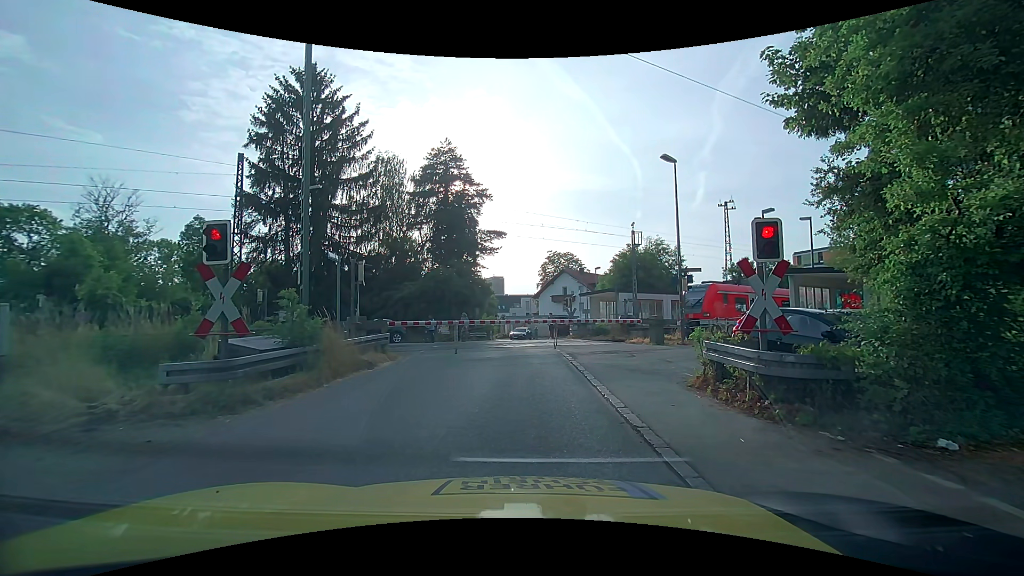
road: unclassified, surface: asphalt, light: Day
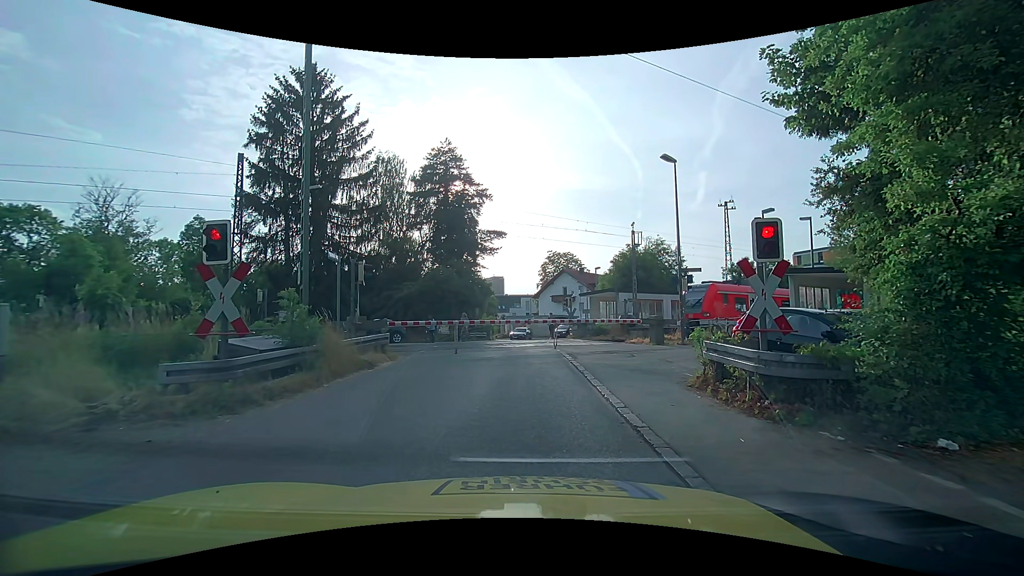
(0.0, 0.0) m; 0°
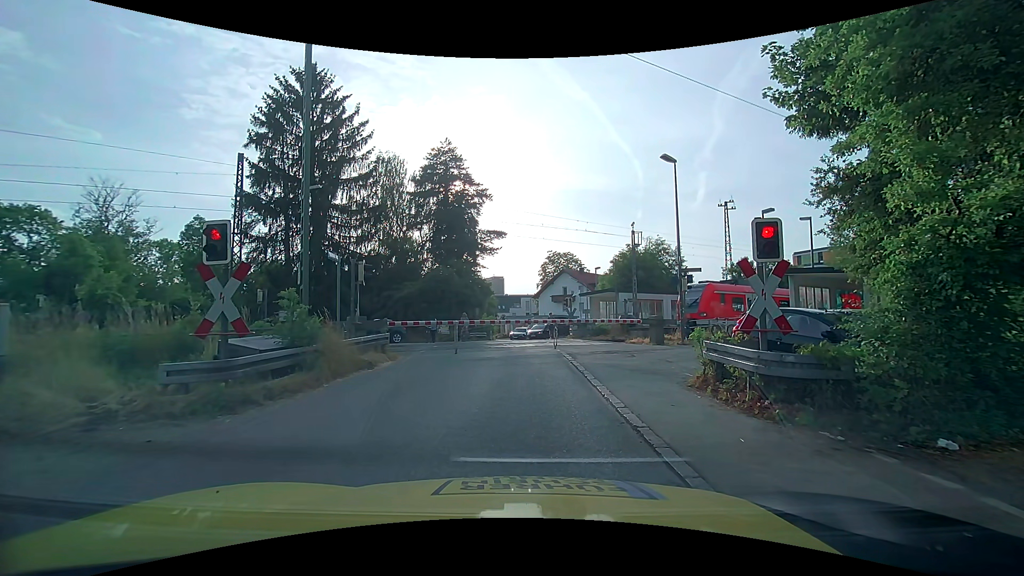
(0.0, 0.0) m; 0°
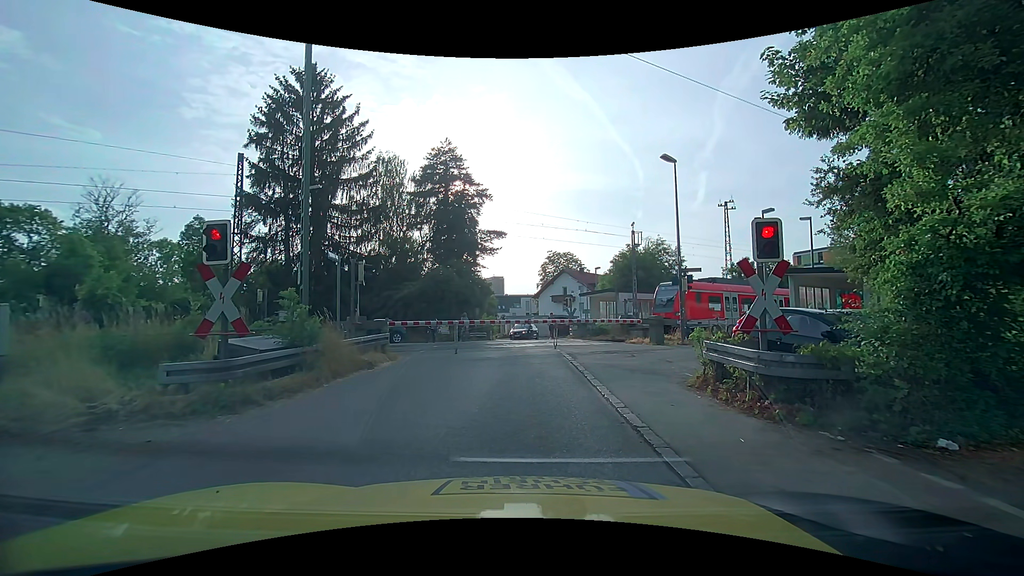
(0.0, 0.0) m; 0°
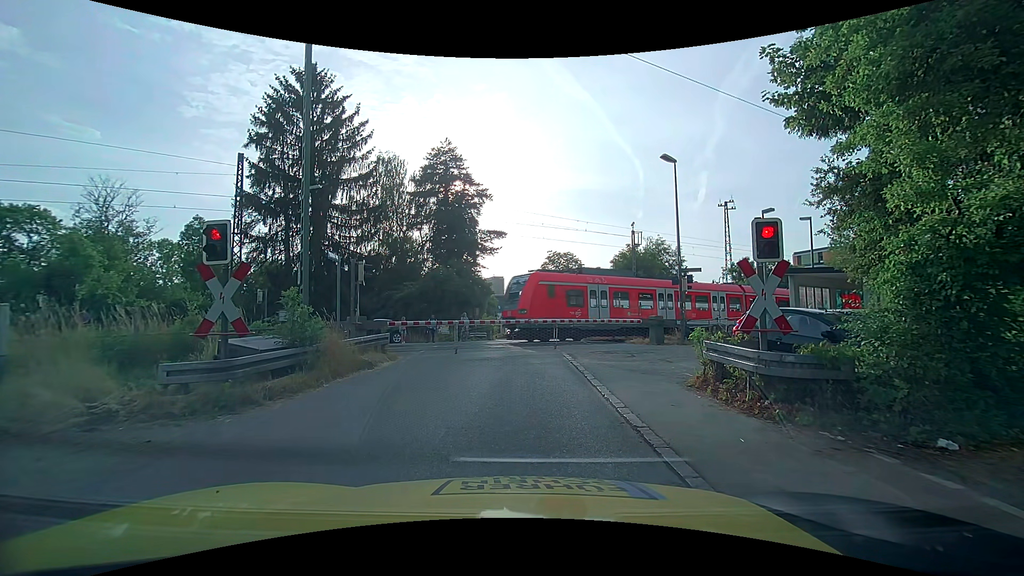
(0.0, 0.0) m; 0°
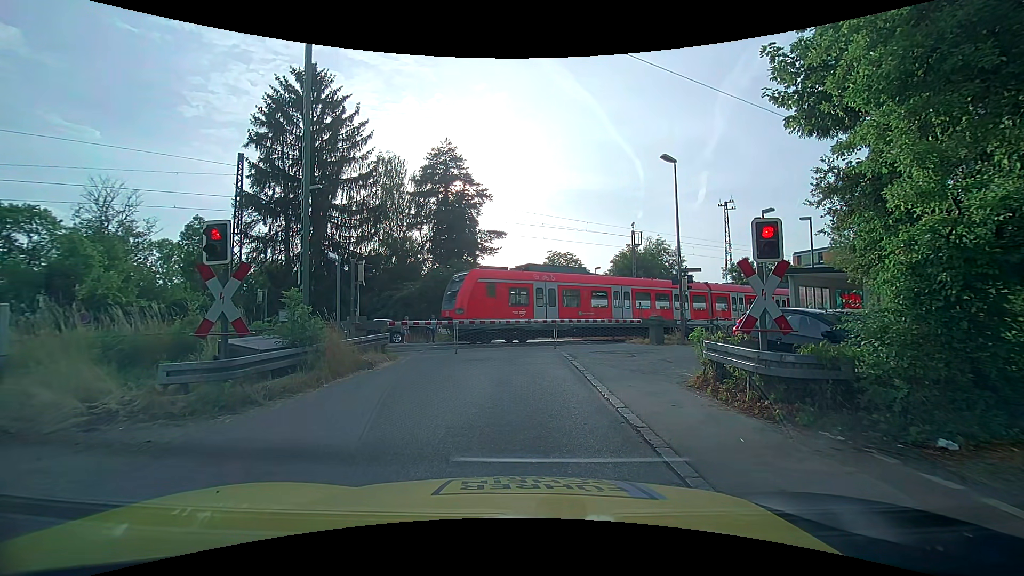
(0.0, 0.0) m; 0°
